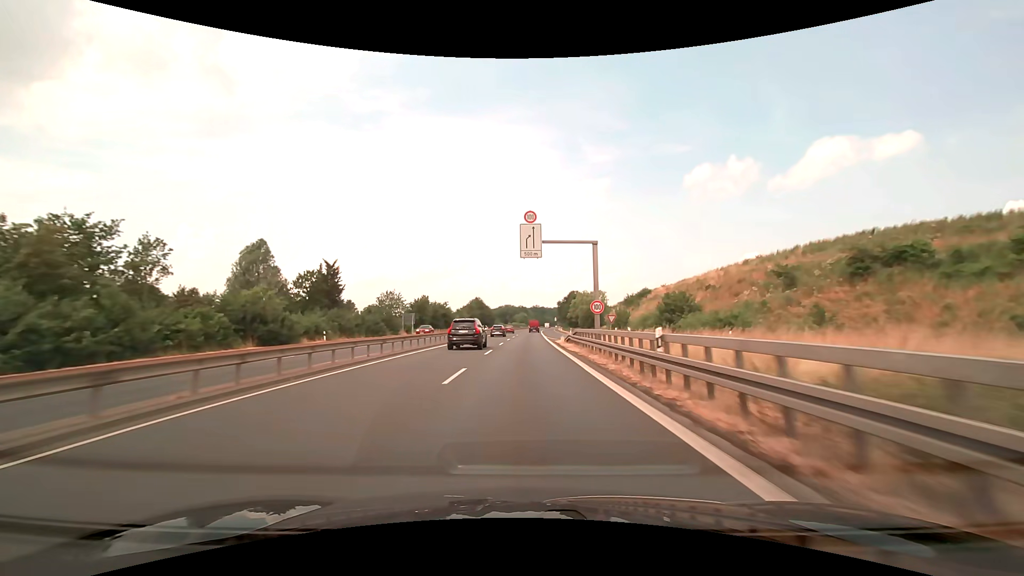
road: trunk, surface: asphalt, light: Day
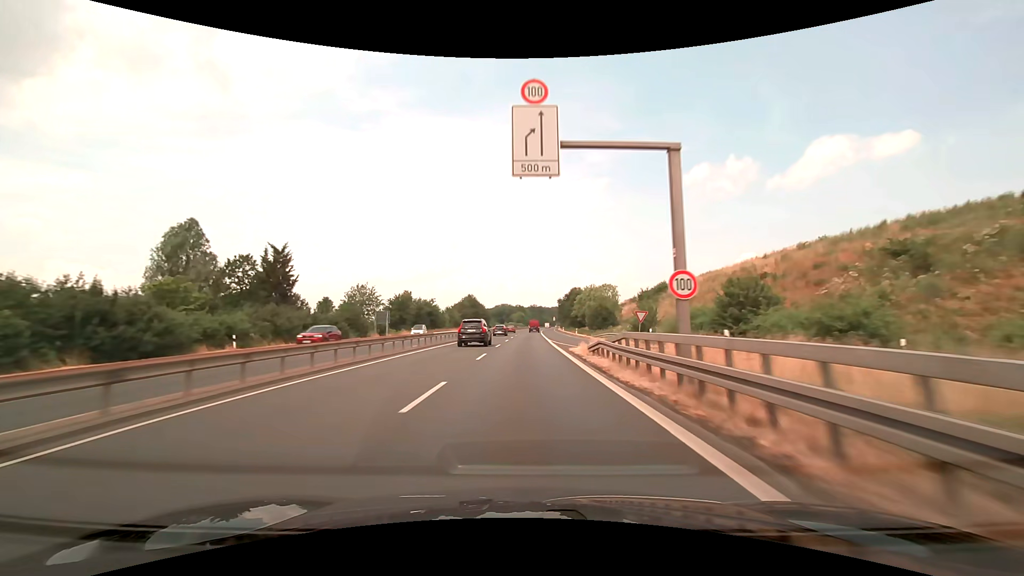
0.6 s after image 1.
(0.0, +15.8) m; 0°
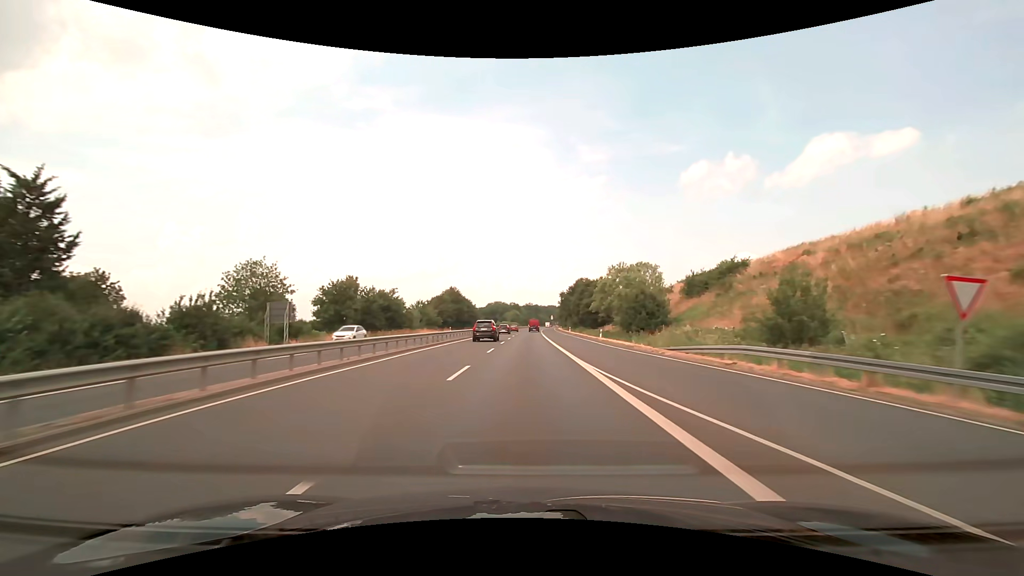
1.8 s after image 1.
(+0.2, +31.6) m; +1°
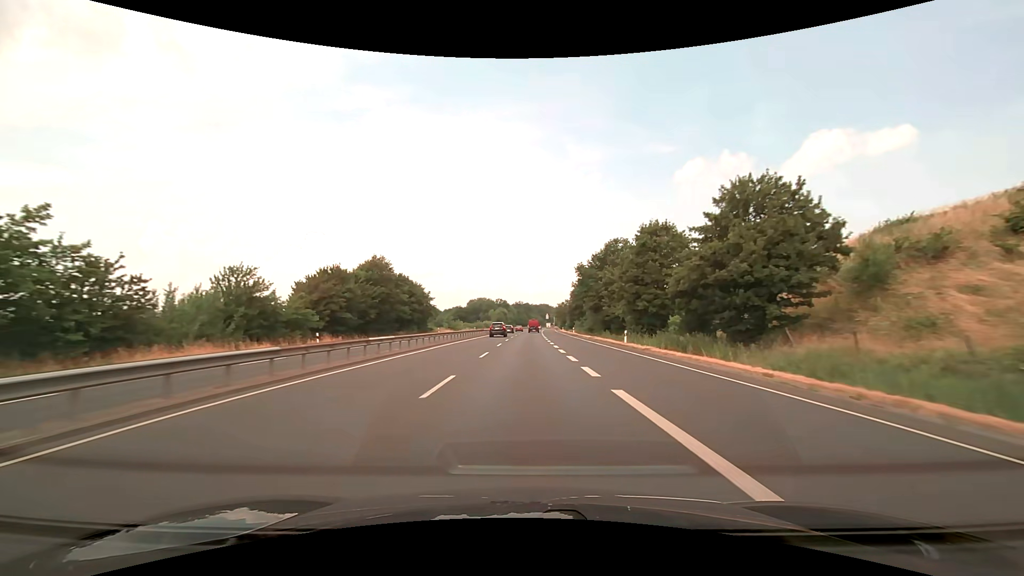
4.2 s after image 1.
(+0.6, +63.2) m; +1°
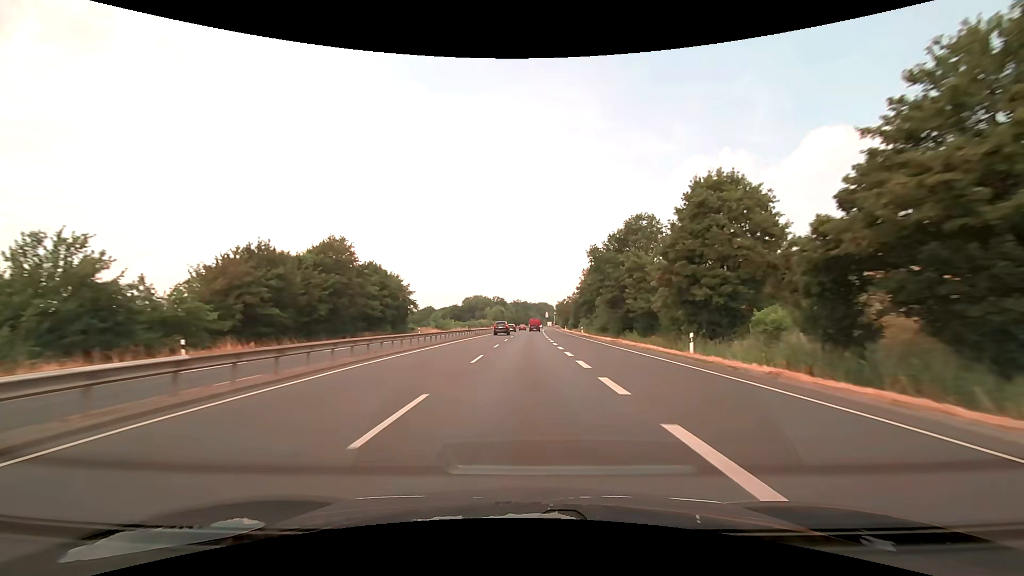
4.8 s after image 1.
(+0.1, +15.8) m; 0°
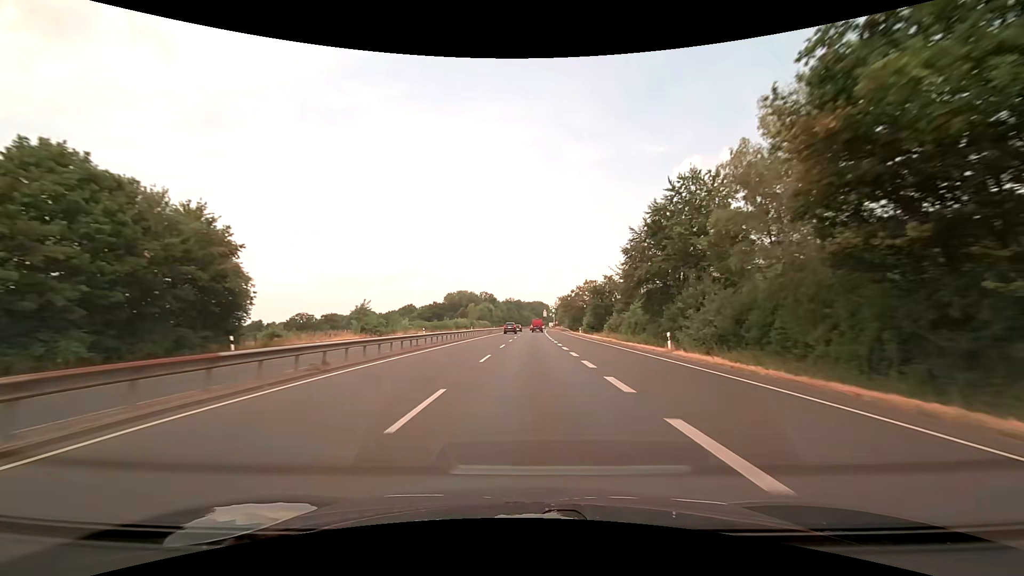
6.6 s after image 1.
(+0.2, +47.4) m; +1°
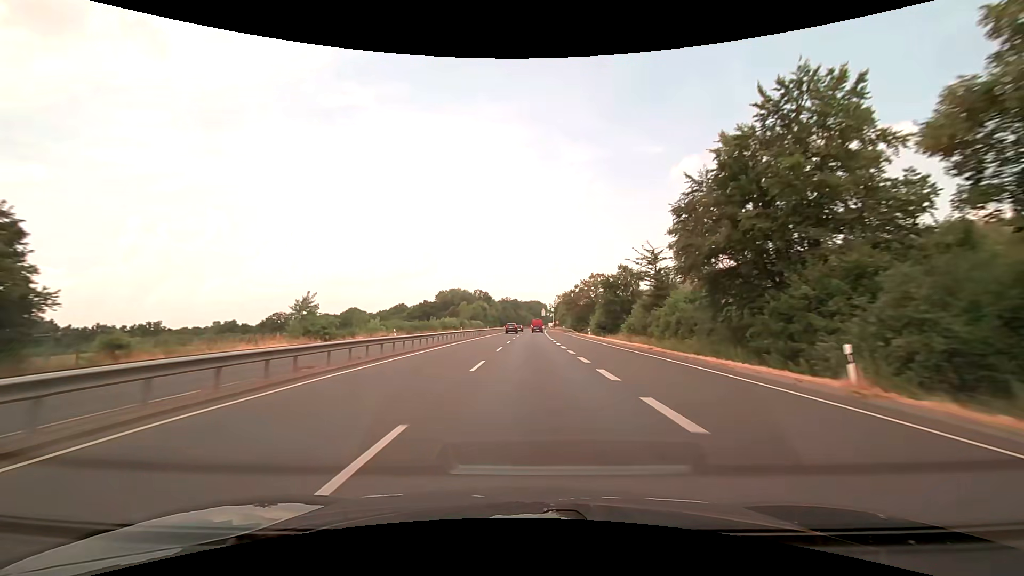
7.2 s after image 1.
(+0.1, +15.8) m; 0°
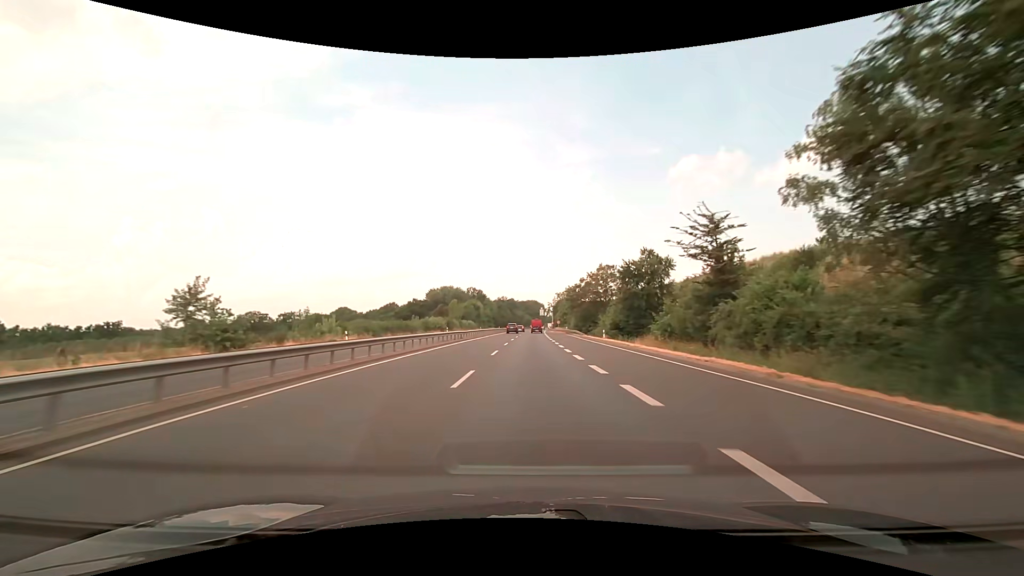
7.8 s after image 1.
(+0.1, +15.8) m; +1°
(0, +10) (0, +20) (0, +30) (0, +40) (+1, +50) (+1, +60) (+1, +70) (+2, +80) (+2, +90) (+2, +100) m
